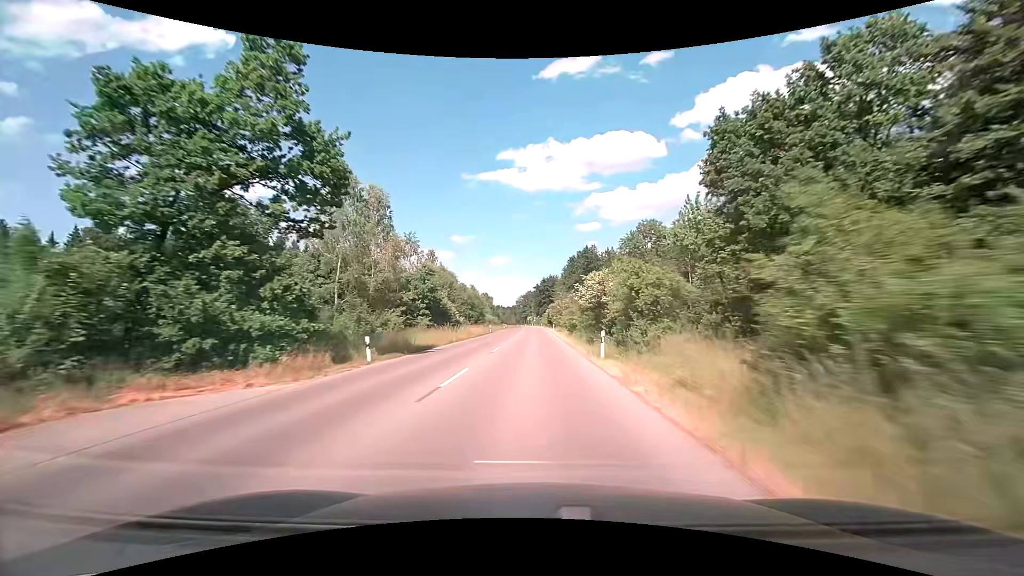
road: tertiary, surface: asphalt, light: Day
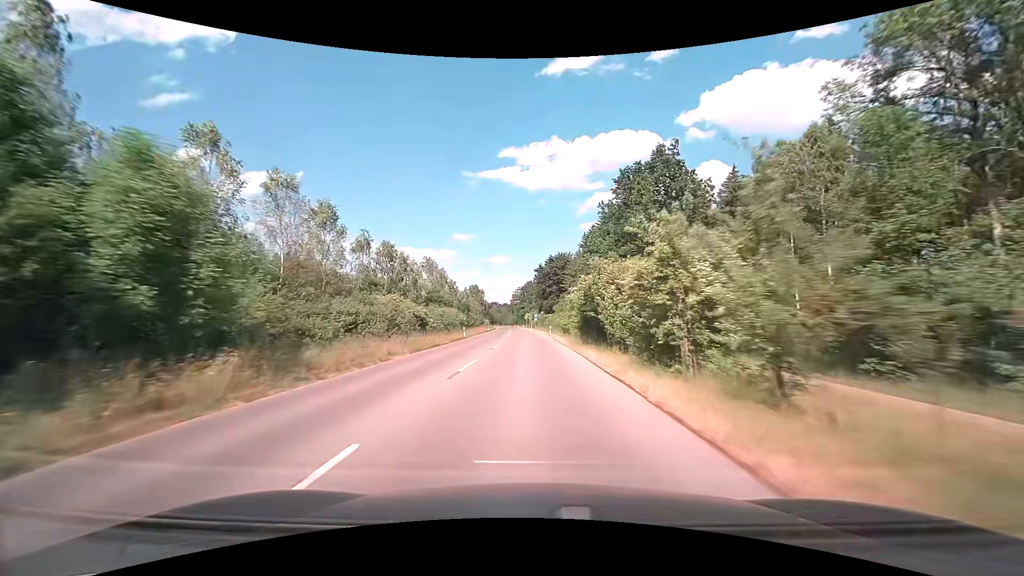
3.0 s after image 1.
(+0.2, +67.6) m; 0°
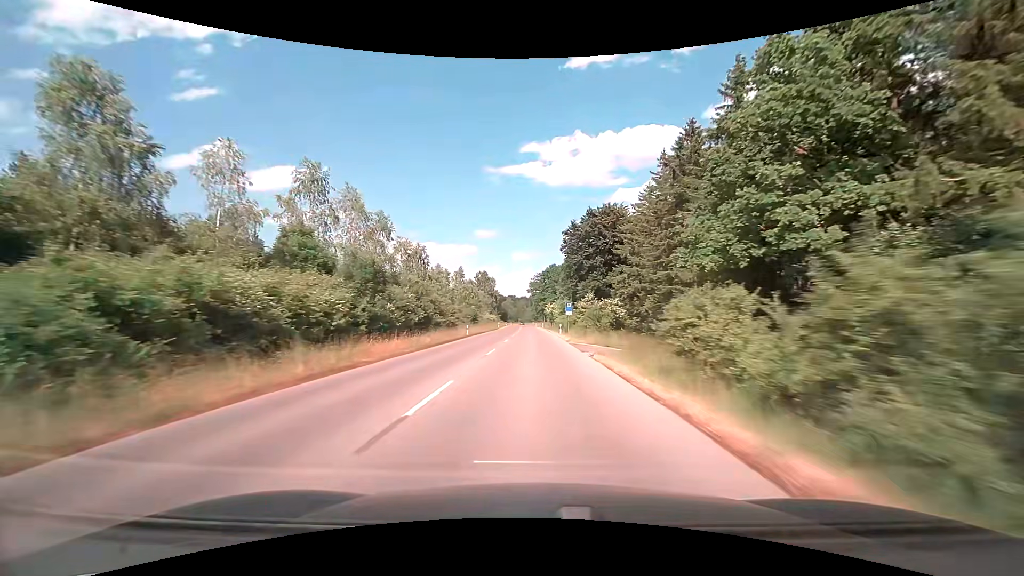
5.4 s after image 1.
(-1.4, +54.1) m; -3°
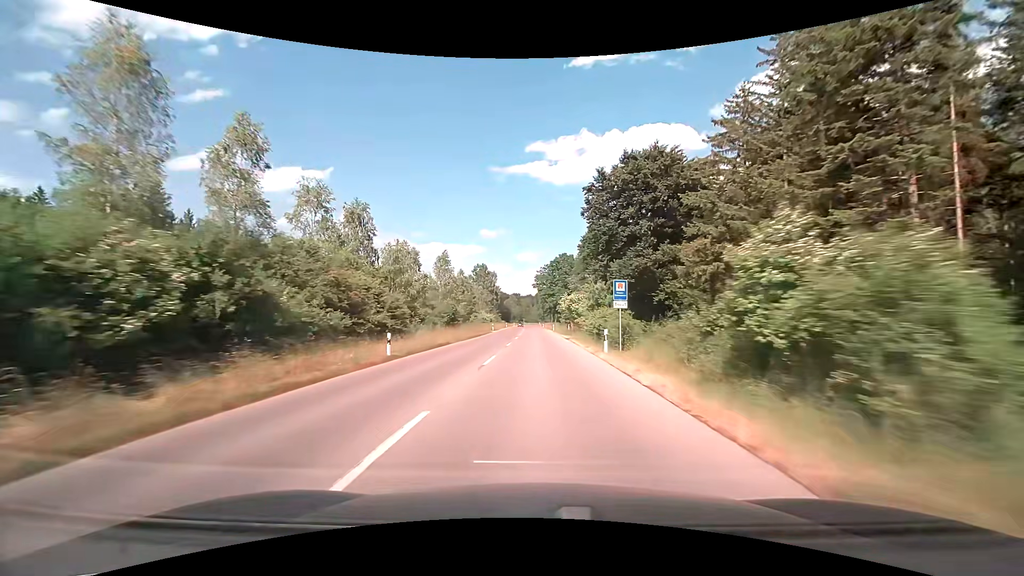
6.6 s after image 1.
(-0.1, +27.1) m; -1°
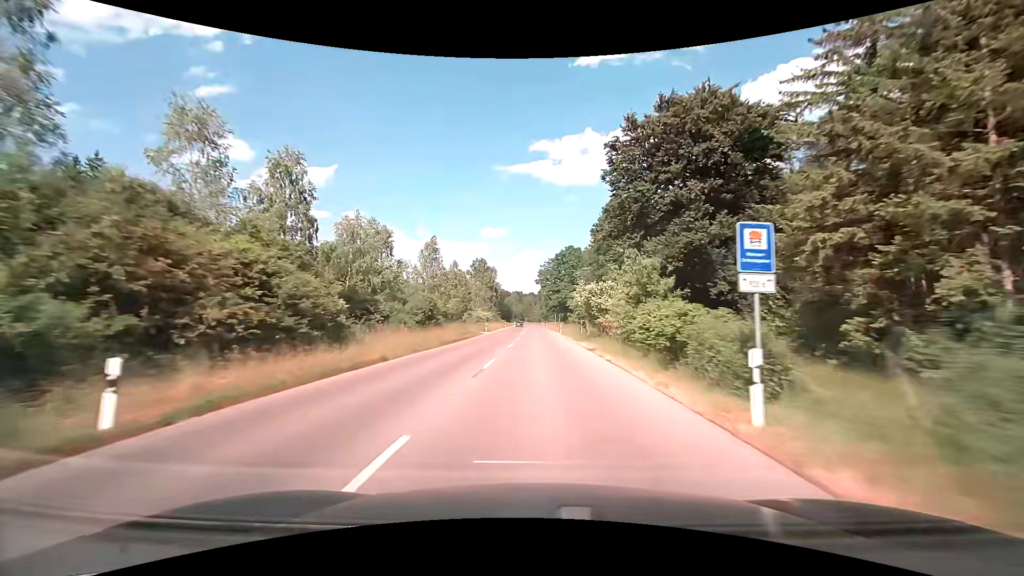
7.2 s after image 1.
(0.0, +13.5) m; 0°
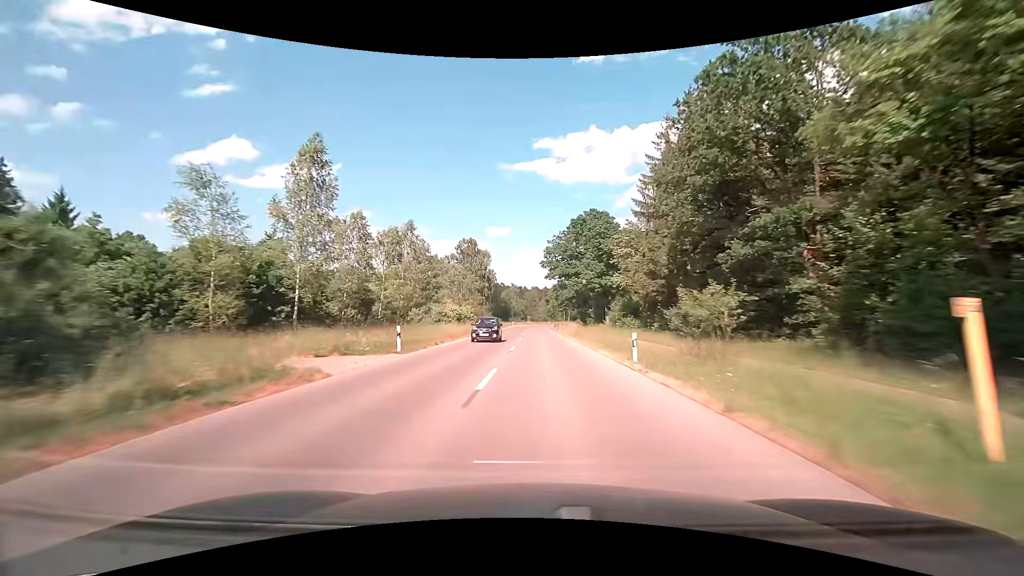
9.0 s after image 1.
(-0.3, +40.2) m; -1°
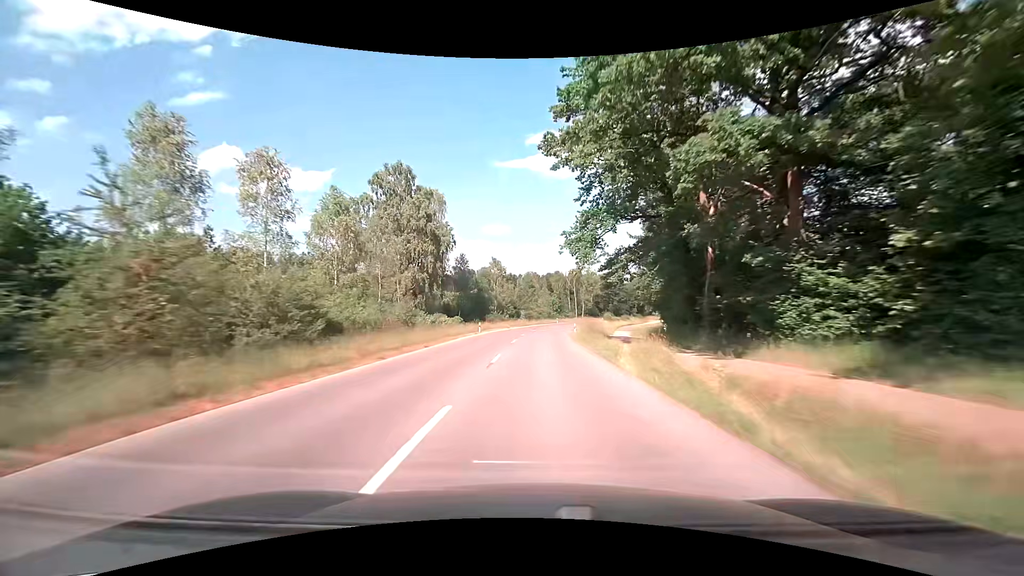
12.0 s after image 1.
(+0.3, +64.9) m; 0°
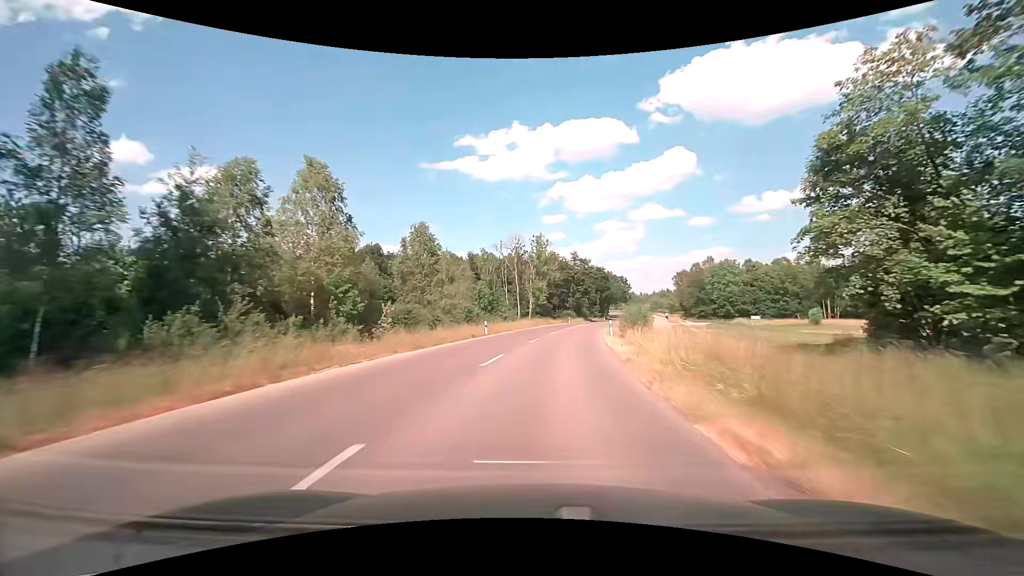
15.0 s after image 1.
(+2.7, +61.5) m; +8°
(0, +10) (+1, +20) (+2, +30) (+3, +40) (+5, +50) (+7, +60) (+9, +69) (+11, +79) (+14, +89) (+16, +98) m
